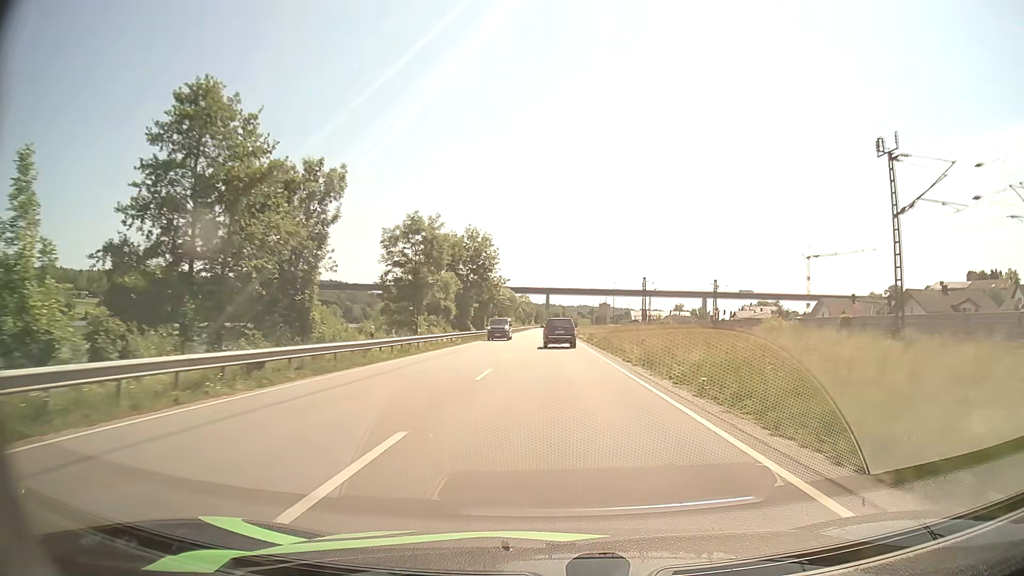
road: primary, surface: asphalt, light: Day
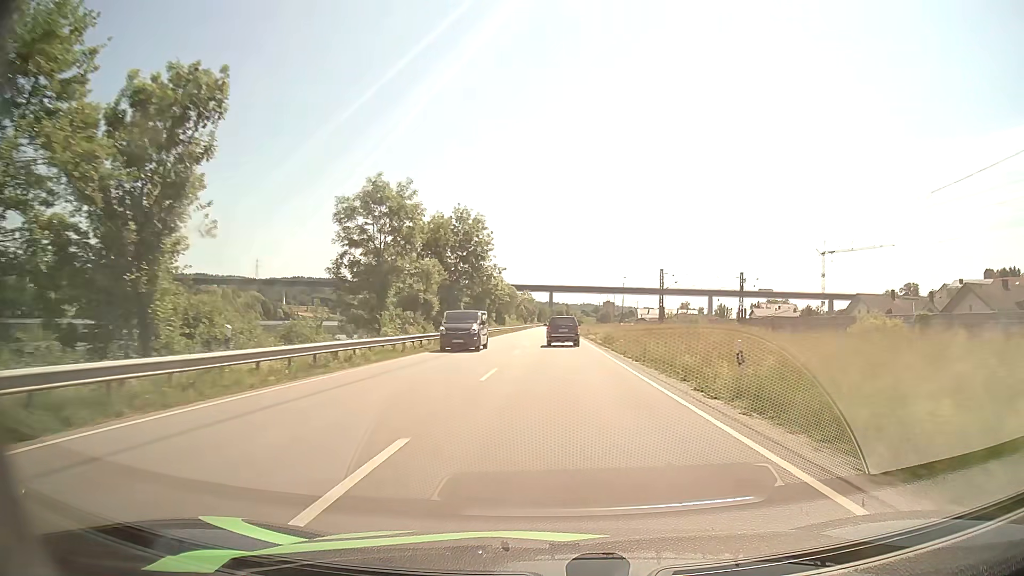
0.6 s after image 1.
(0.0, +12.6) m; 0°
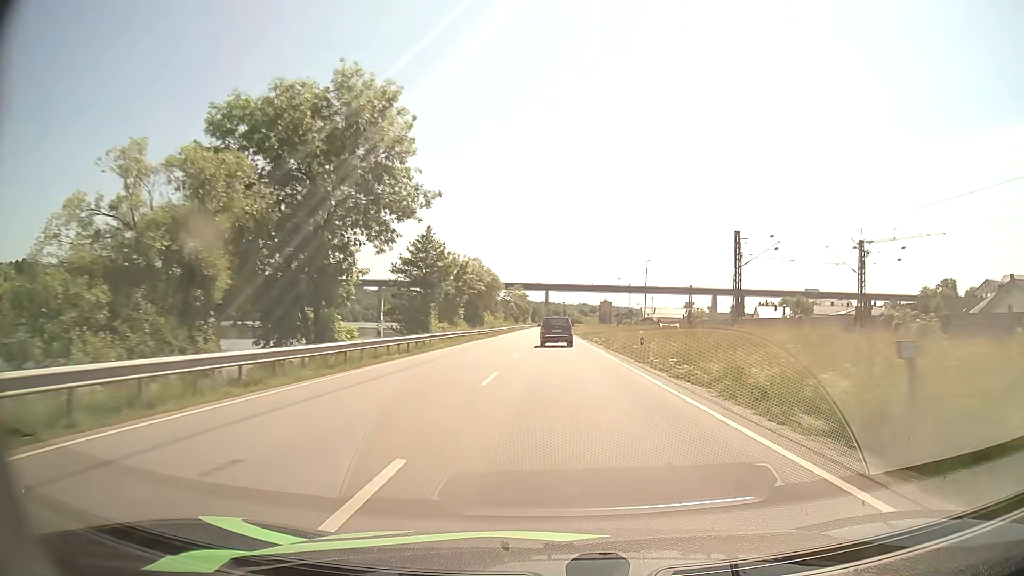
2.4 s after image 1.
(+0.1, +37.3) m; 0°
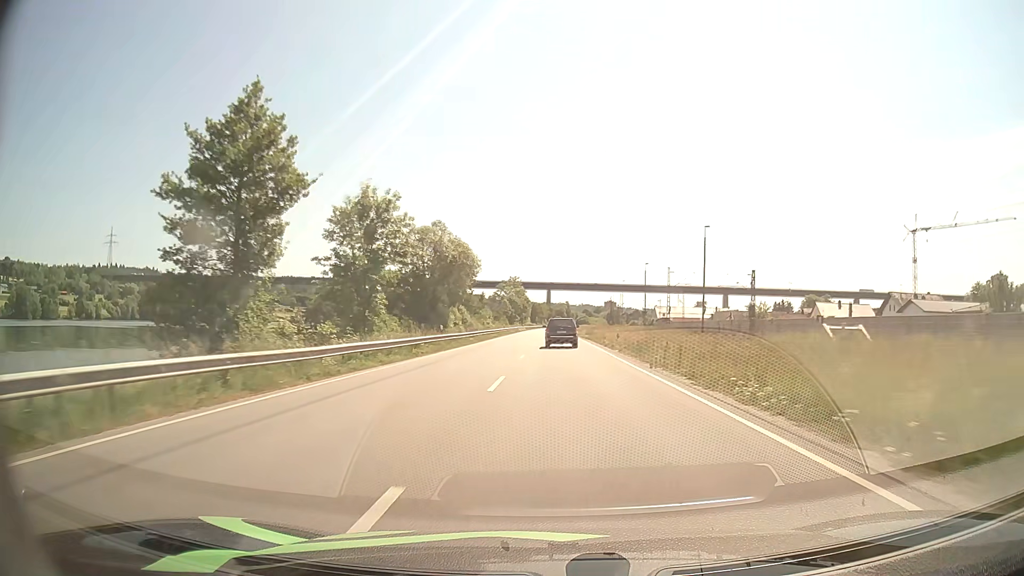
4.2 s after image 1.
(-0.1, +37.3) m; 0°
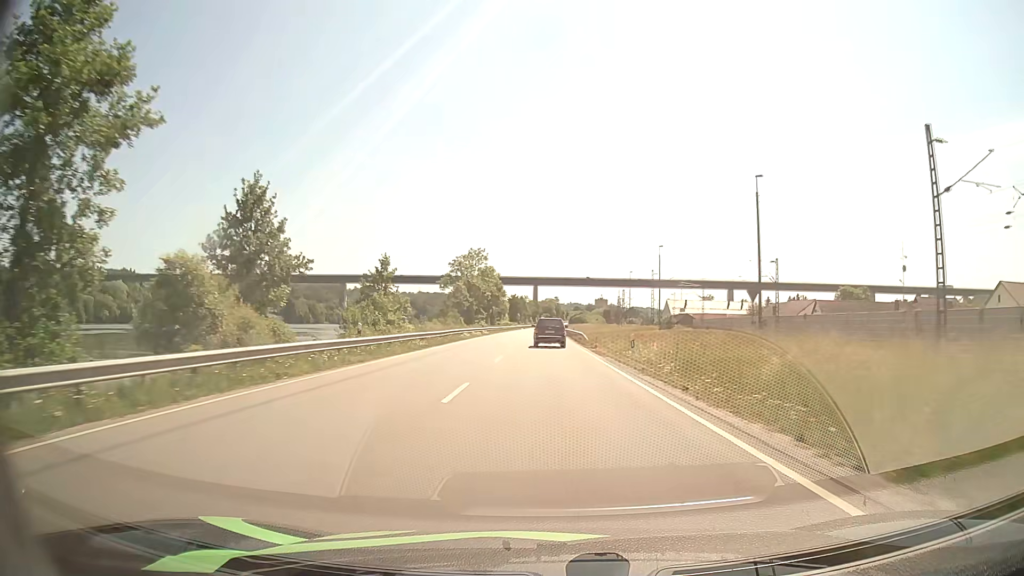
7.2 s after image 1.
(+0.6, +62.5) m; +1°
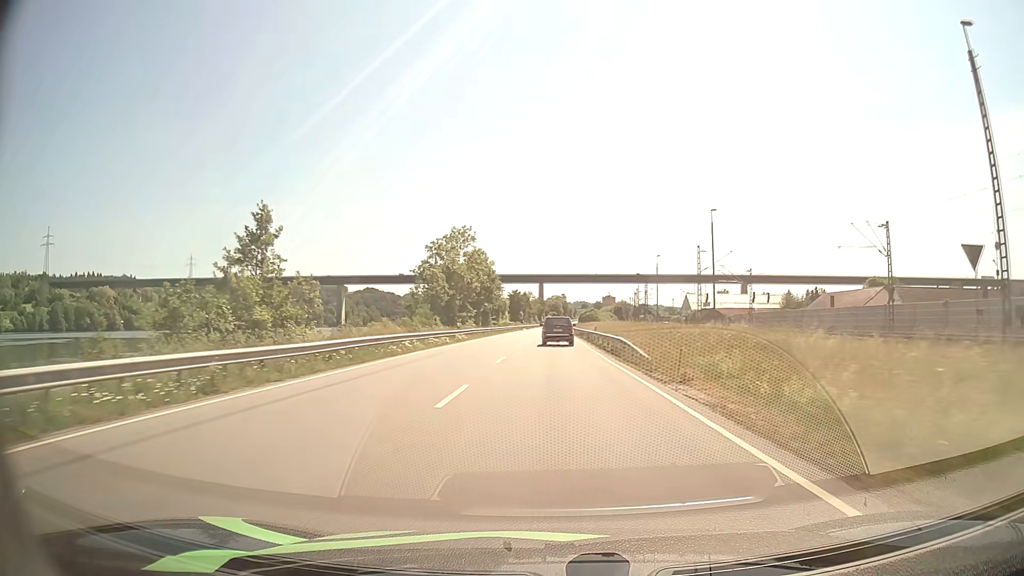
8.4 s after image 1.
(-0.2, +24.9) m; -1°
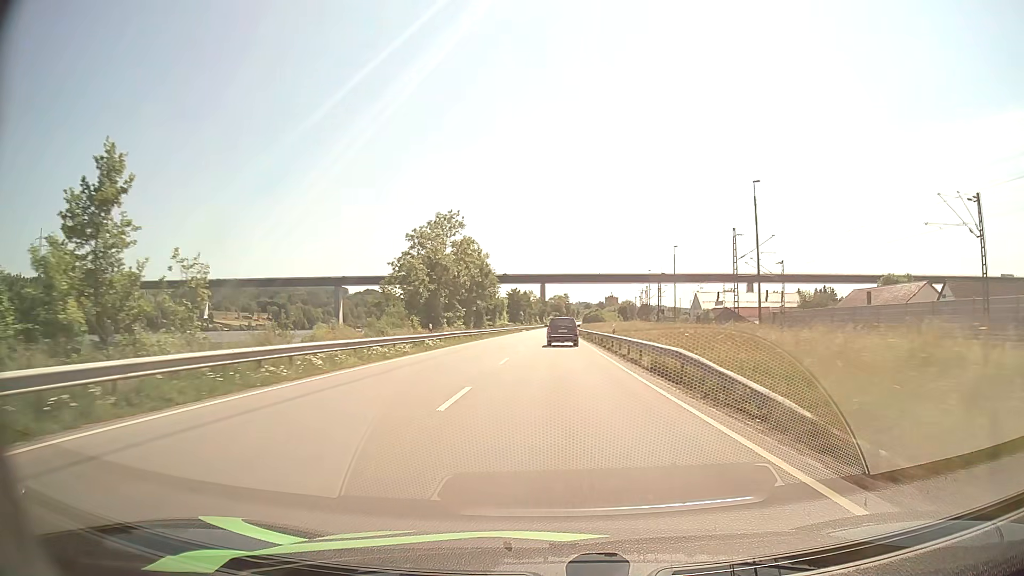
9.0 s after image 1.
(-0.1, +12.3) m; 0°
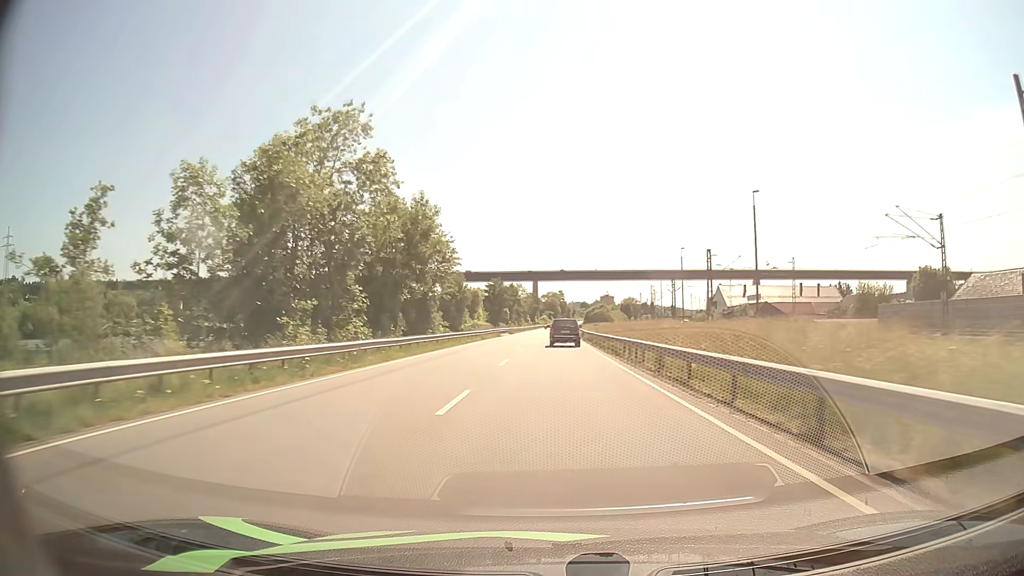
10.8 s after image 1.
(+0.1, +36.6) m; +1°
(0, +10) (0, +20) (0, +30) (0, +40) (0, +50) (0, +60) (+1, +70) (+1, +80) (+1, +90) (+1, +100) m
